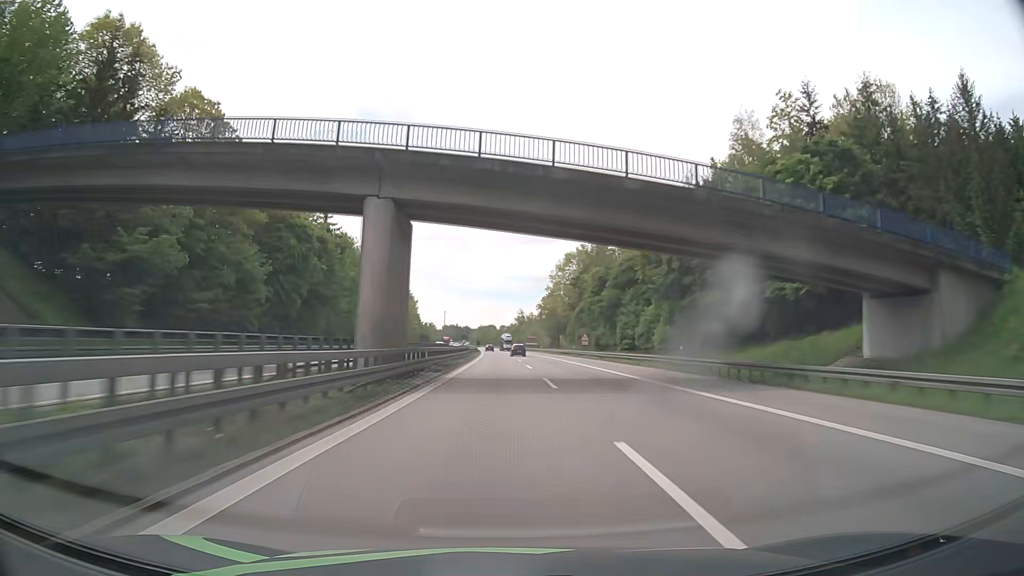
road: motorway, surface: asphalt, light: Day
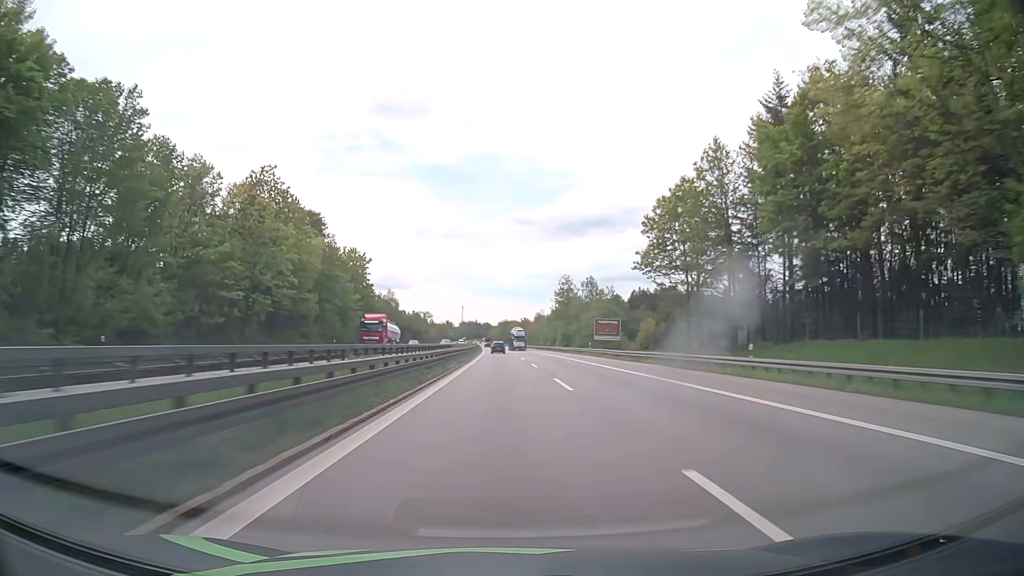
(-1.8, +111.3) m; -2°
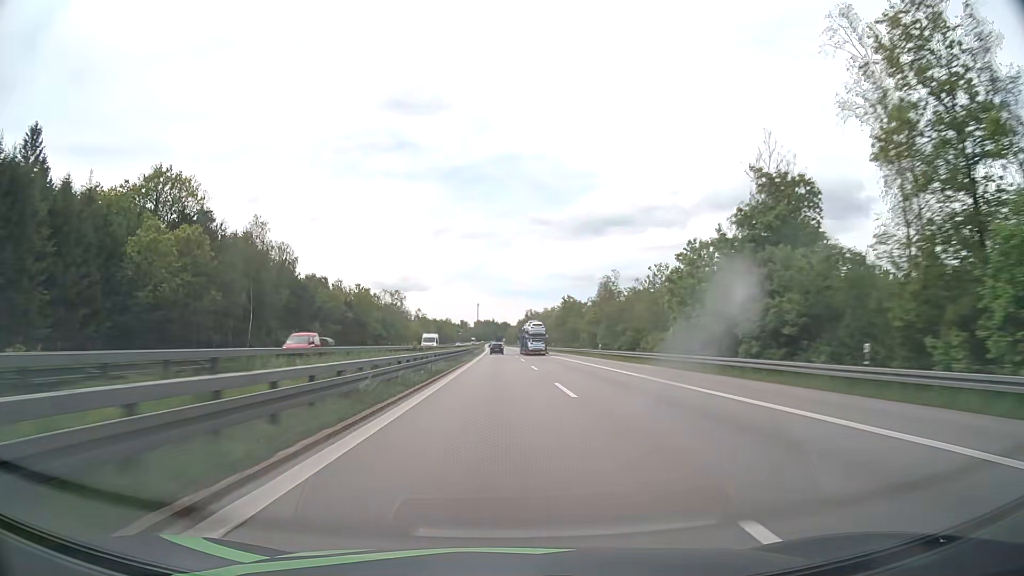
(-1.4, +111.1) m; -2°
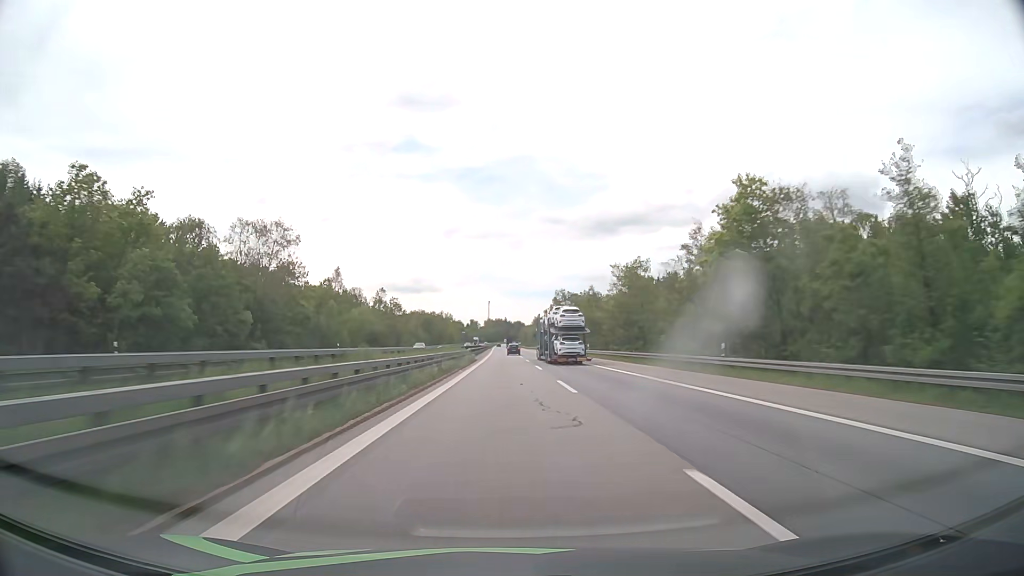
(-0.9, +88.8) m; -1°
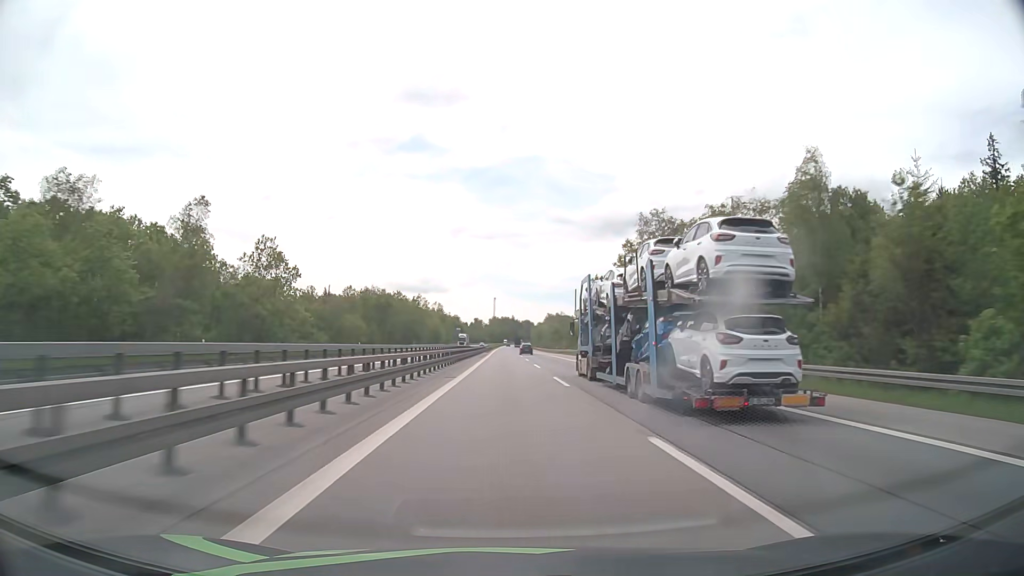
(-0.5, +88.9) m; -1°
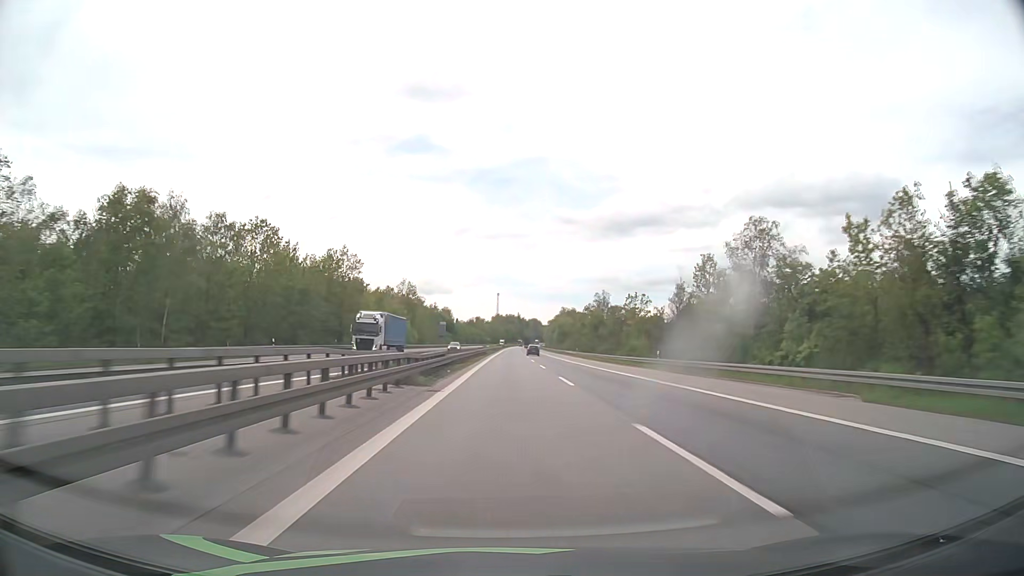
(-0.4, +88.8) m; 0°
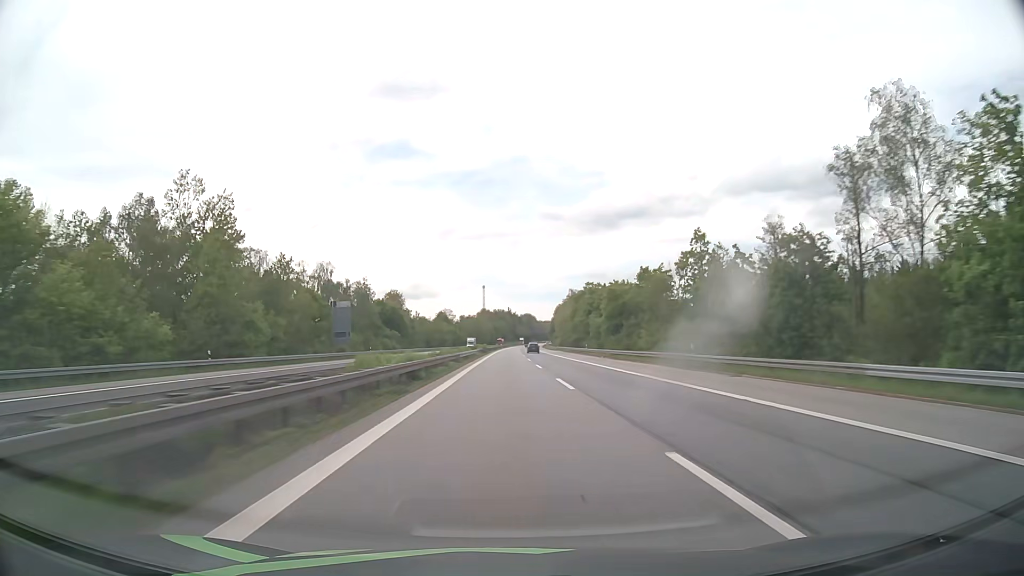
(+0.9, +111.0) m; +1°
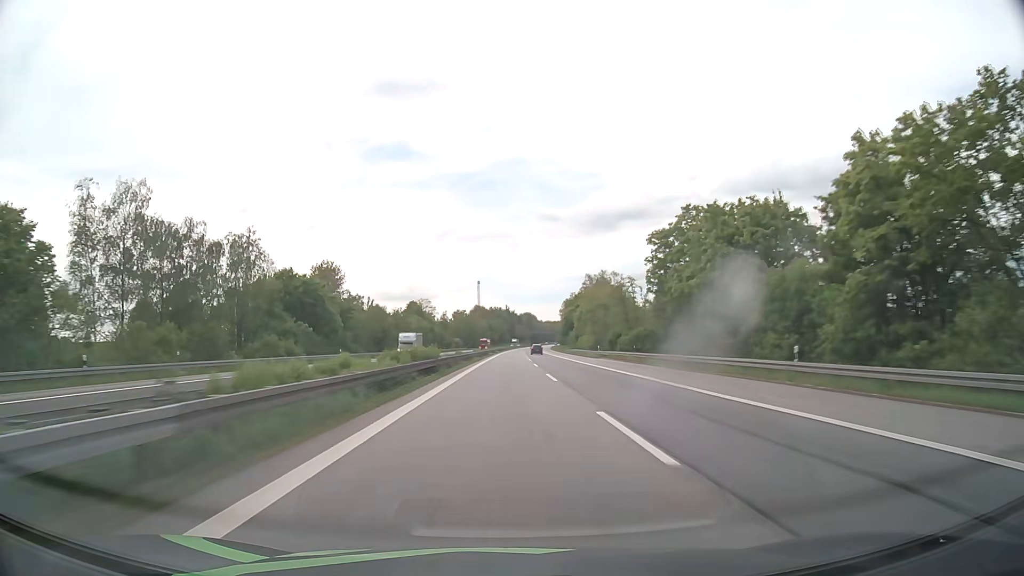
(+0.1, +66.6) m; 0°
(0, +10) (0, +20) (0, +30) (0, +40) (0, +50) (0, +60) (0, +70) (+1, +80) (+1, +90) (+1, +100) m
